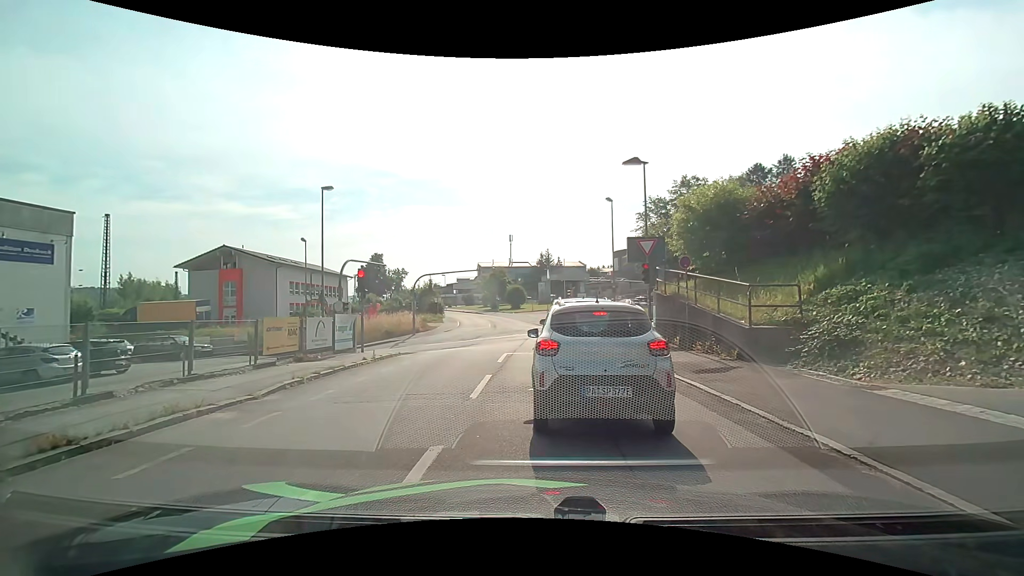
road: residential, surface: asphalt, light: Day
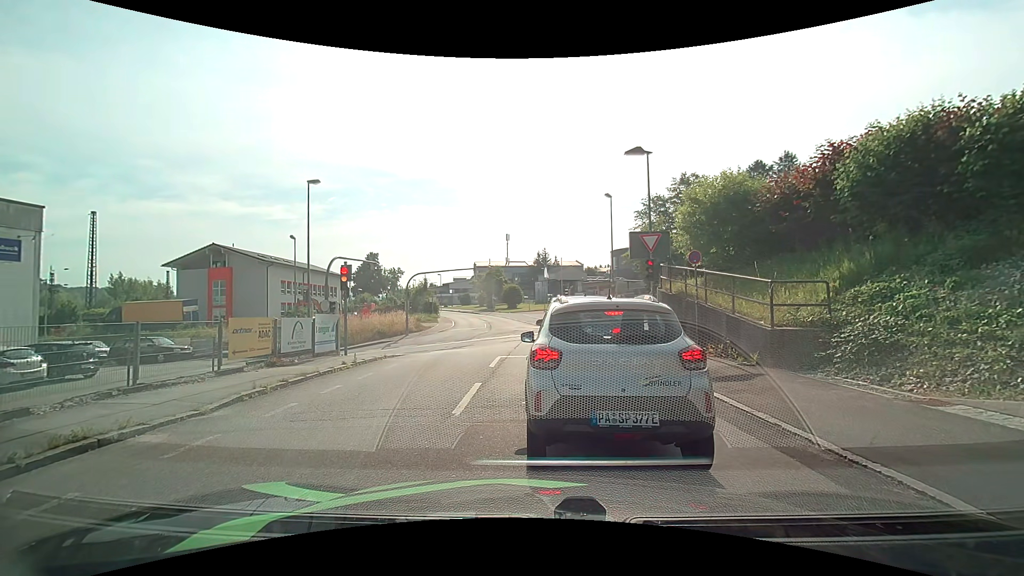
(0.0, +1.4) m; 0°
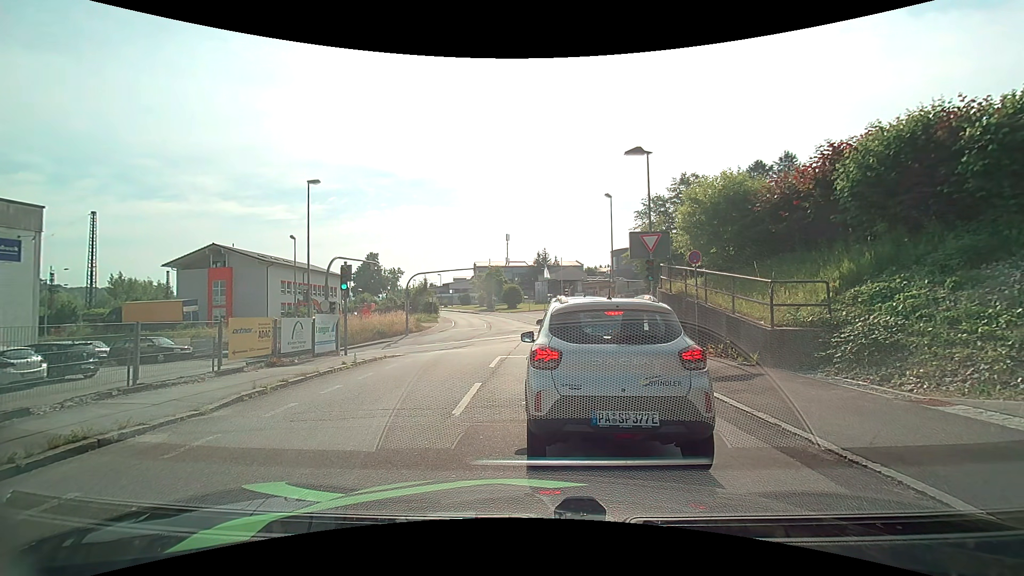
(0.0, 0.0) m; 0°
